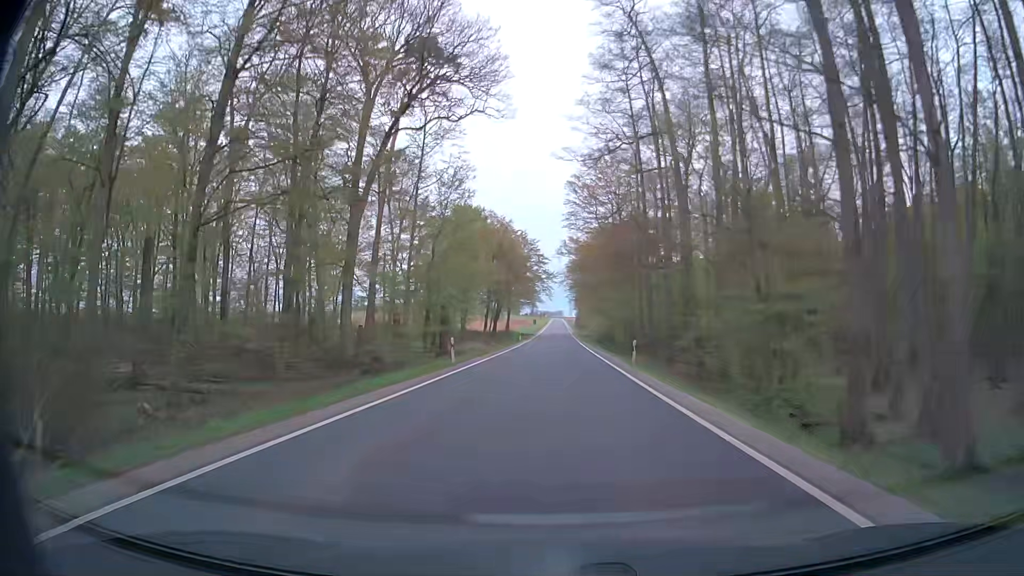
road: secondary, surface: asphalt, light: Day
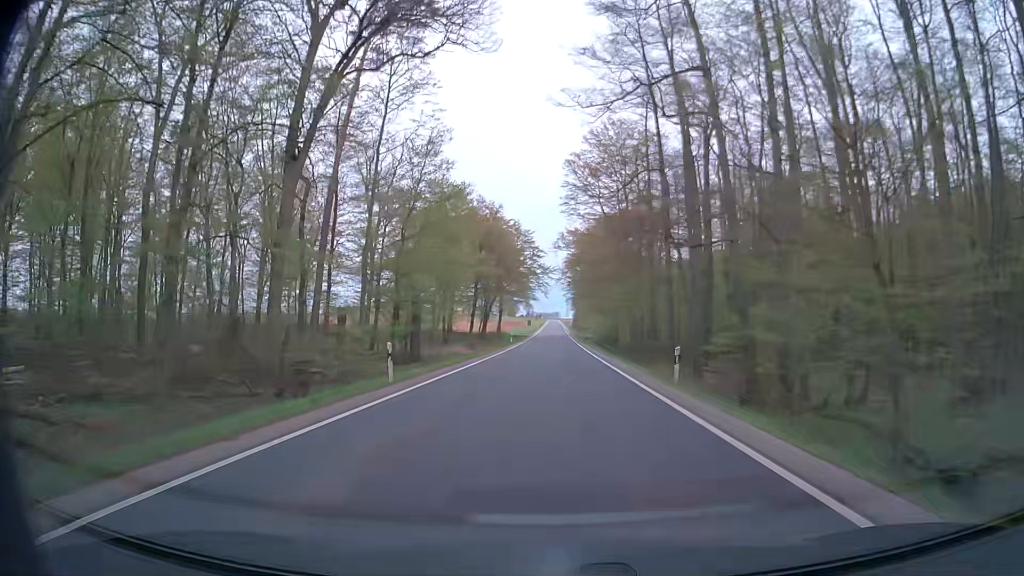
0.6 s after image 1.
(+0.1, +10.7) m; 0°
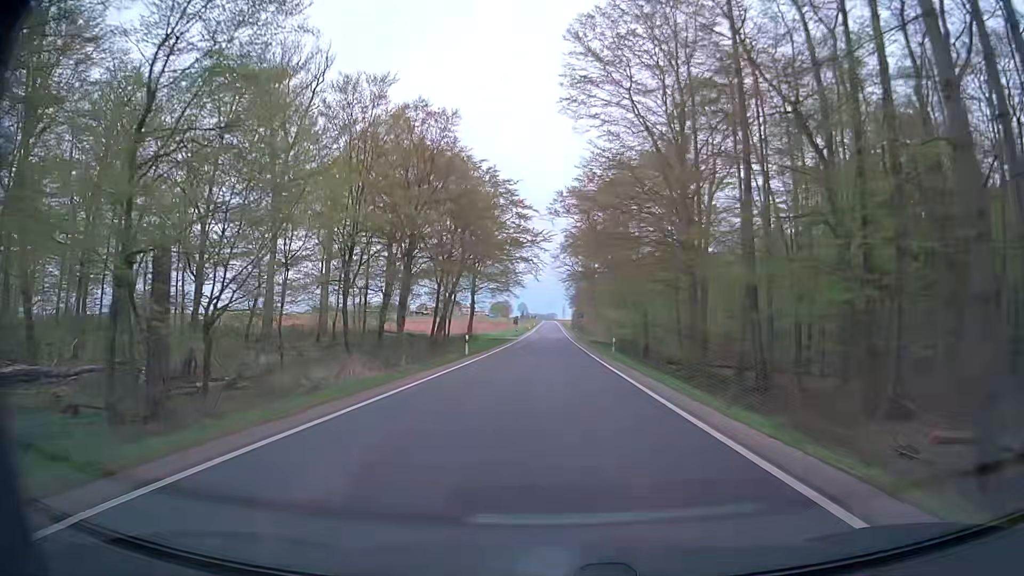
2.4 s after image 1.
(+0.1, +32.1) m; -1°
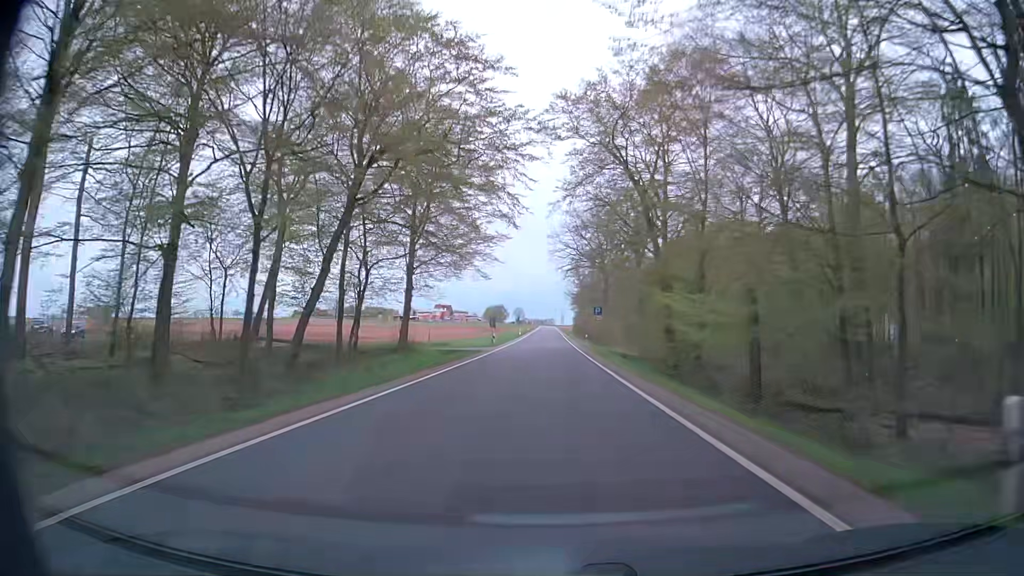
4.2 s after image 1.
(+0.6, +32.1) m; +1°
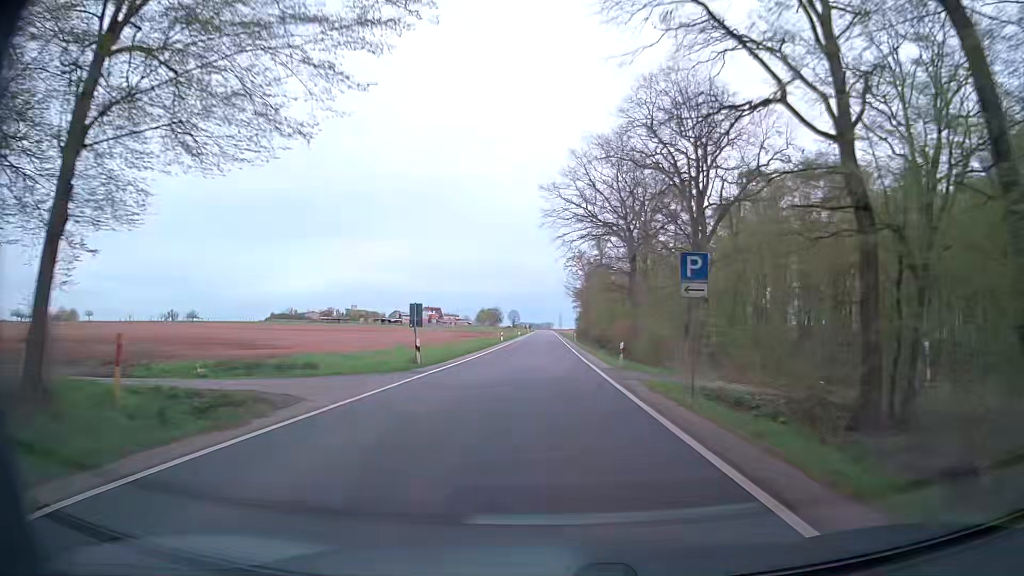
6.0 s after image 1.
(+0.3, +32.1) m; 0°
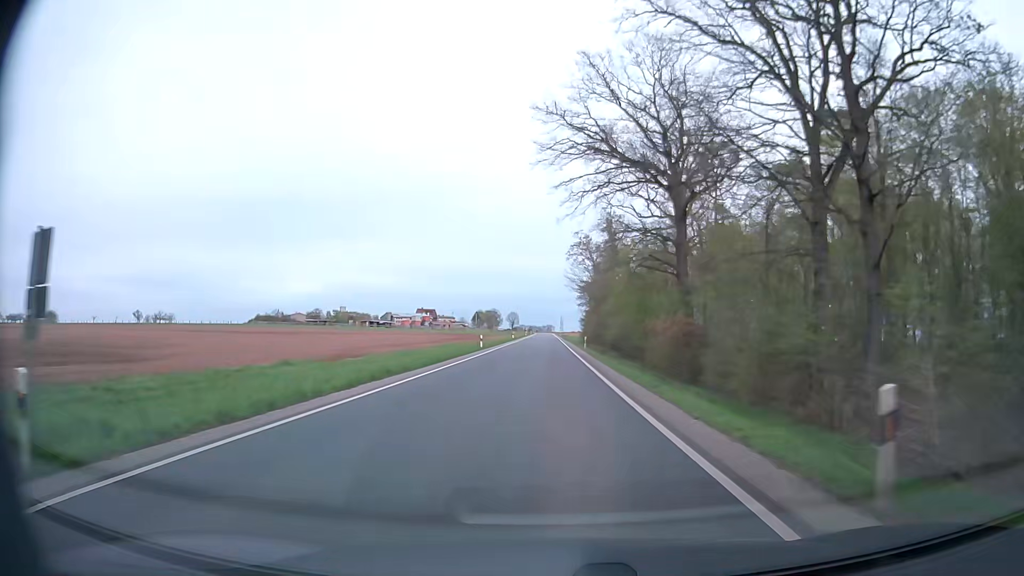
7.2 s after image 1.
(0.0, +21.3) m; 0°
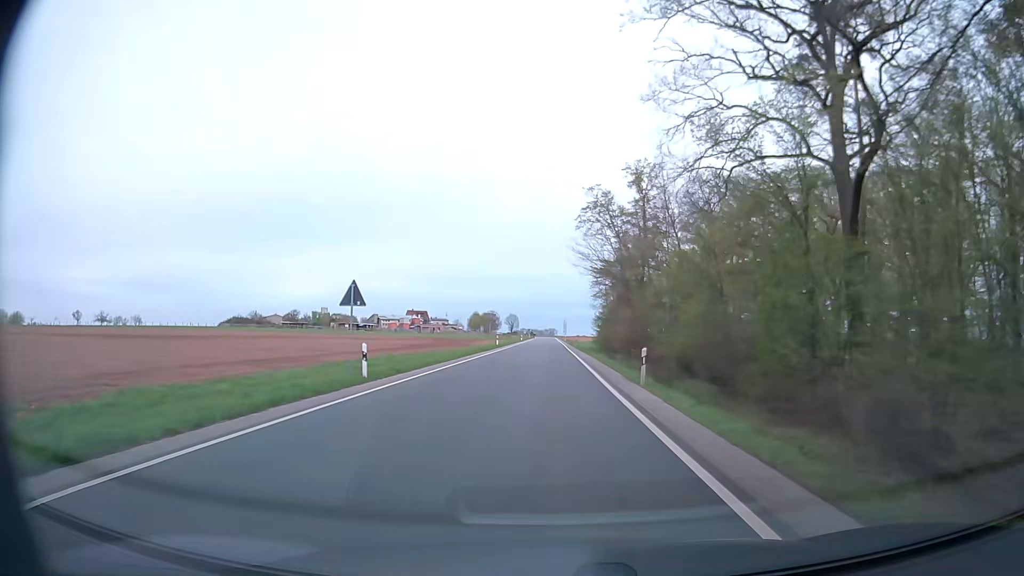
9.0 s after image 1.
(-0.1, +32.0) m; 0°
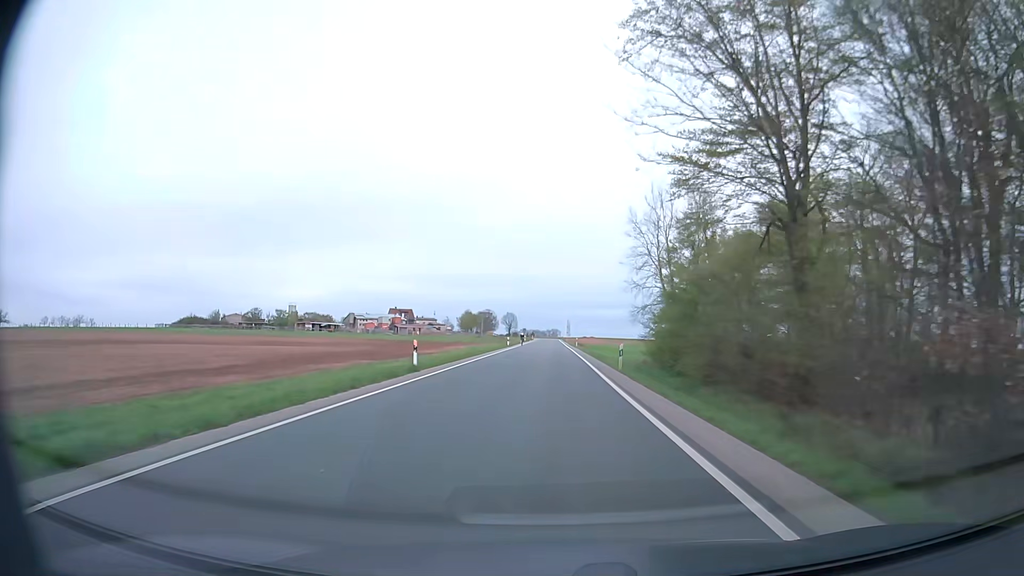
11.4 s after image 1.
(-0.1, +42.6) m; 0°
(0, +10) (0, +20) (0, +30) (0, +40) (0, +50) (0, +60) (0, +70) (0, +80) (-1, +90) (-1, +100) m
